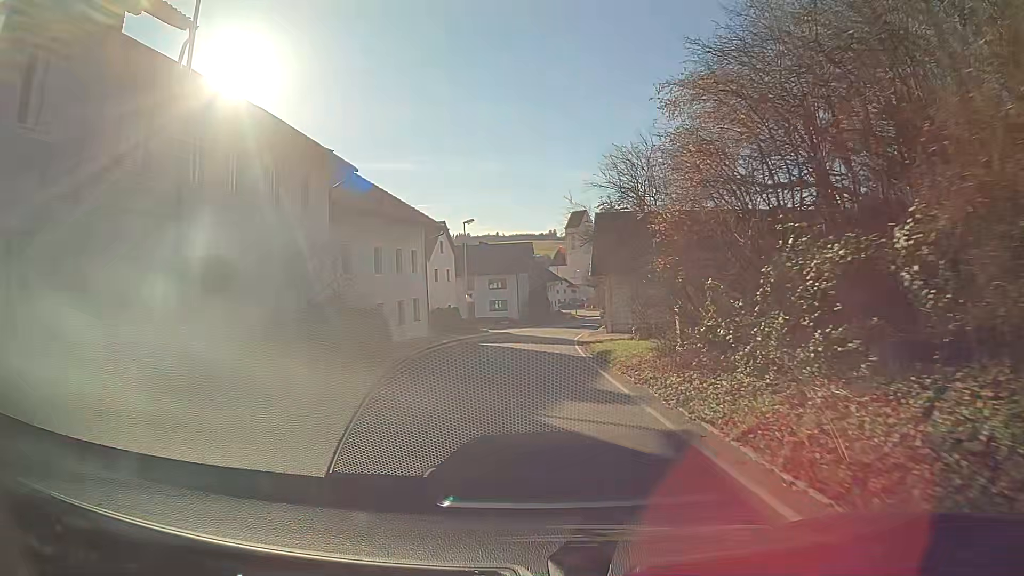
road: secondary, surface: asphalt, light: Day
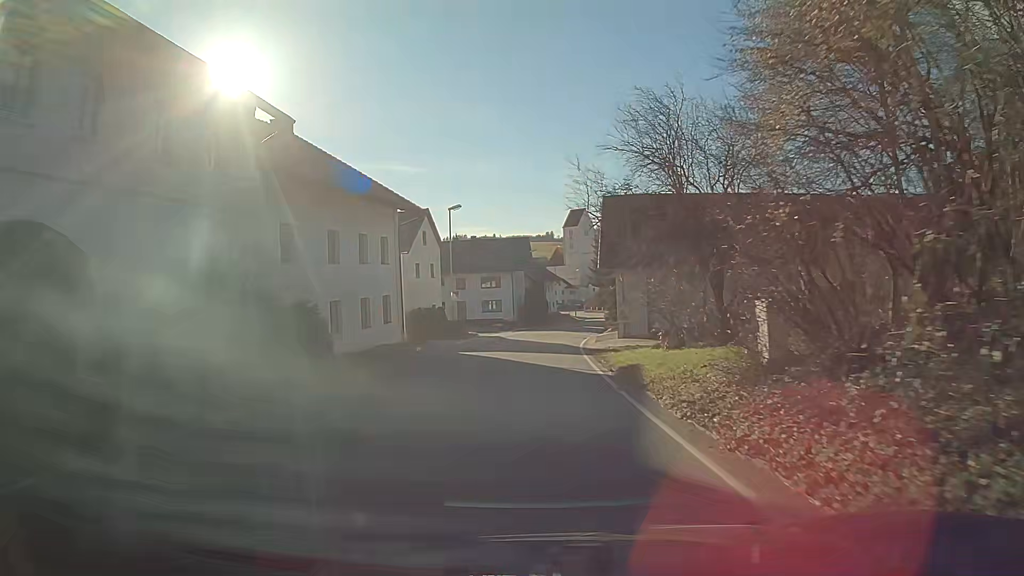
(0.0, +7.0) m; 0°
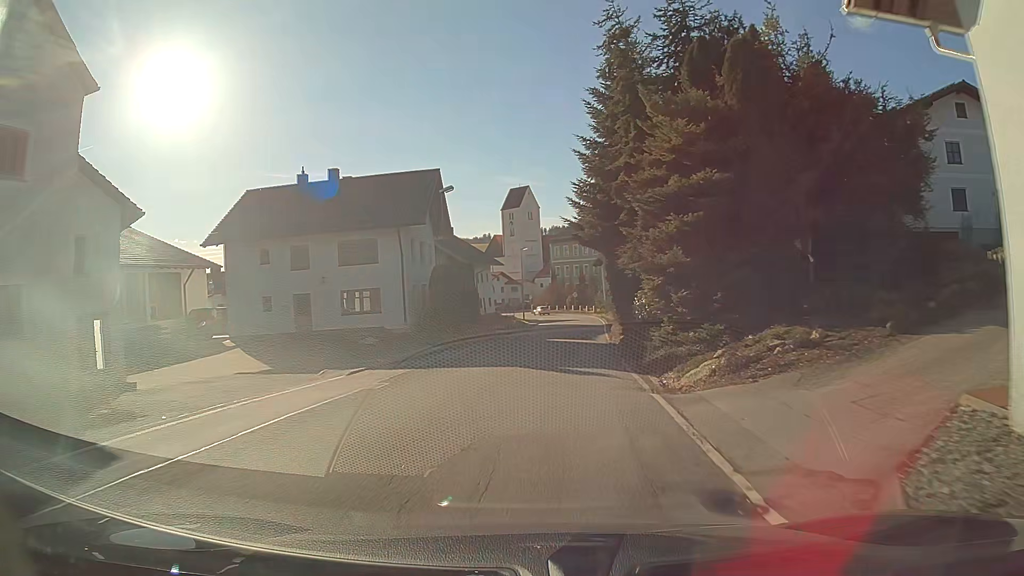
(+1.4, +38.4) m; +6°
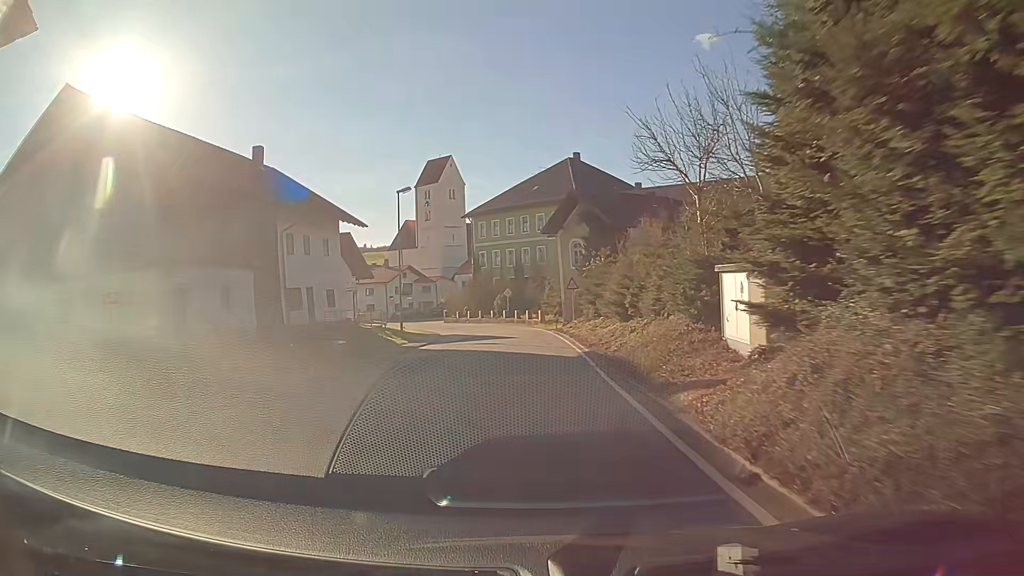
(+1.9, +38.7) m; +4°
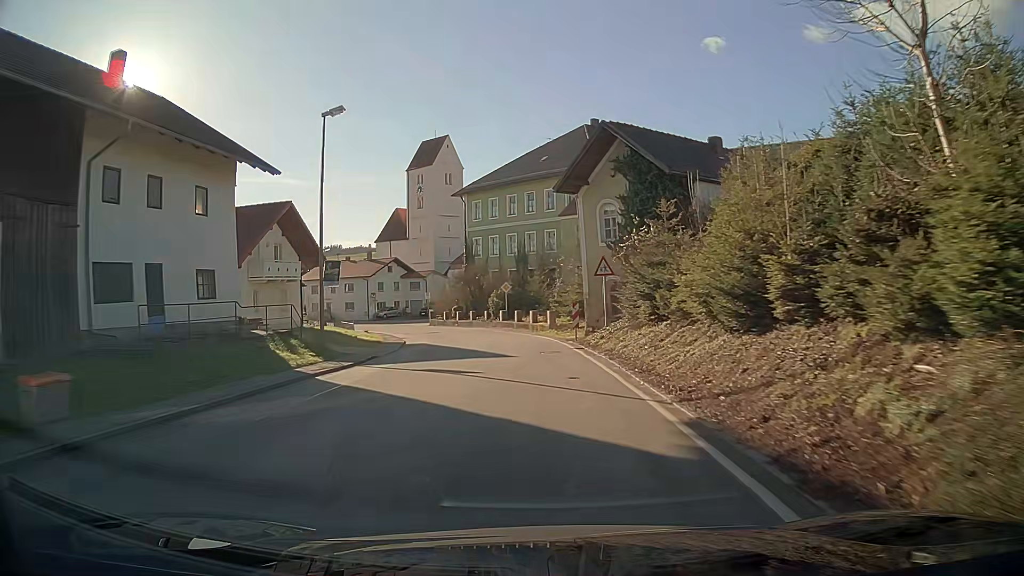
(0.0, +15.1) m; 0°
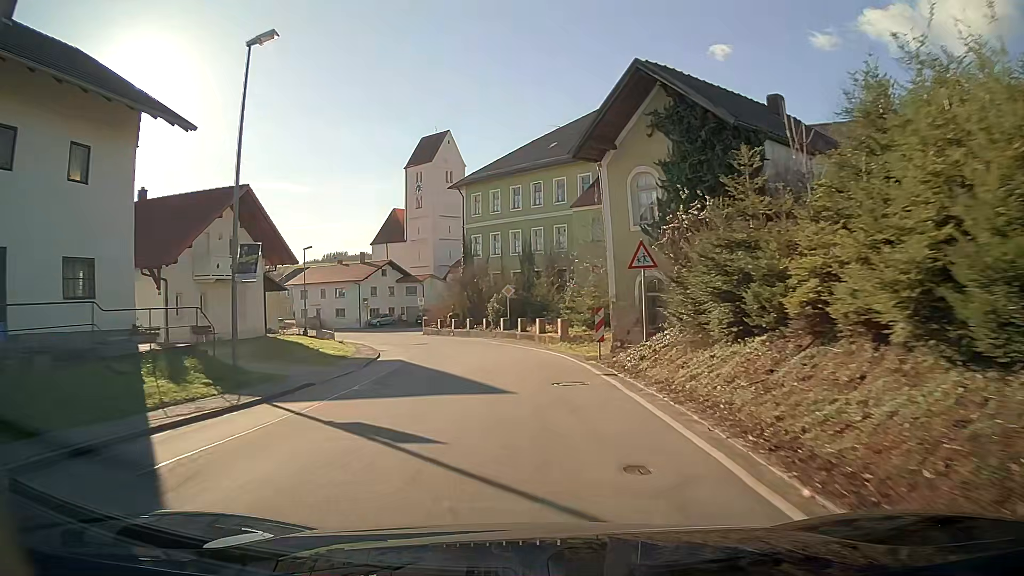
(0.0, +7.3) m; -1°
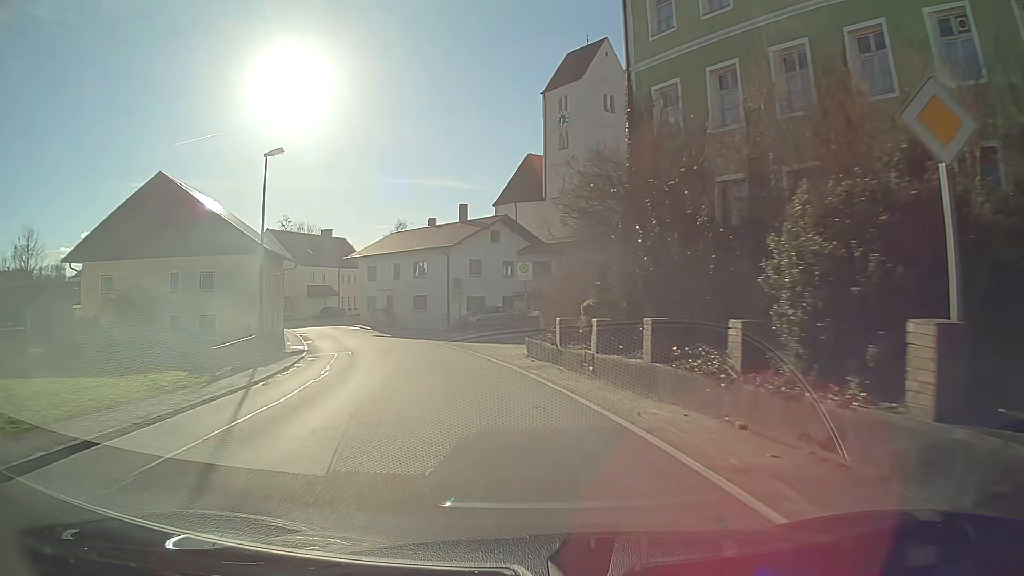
(-3.7, +35.1) m; -16°
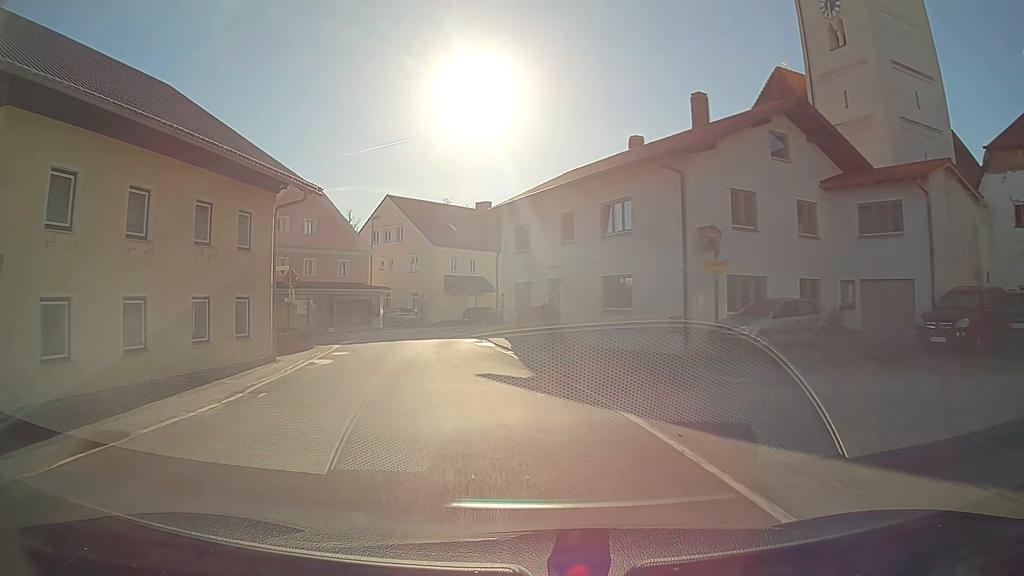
(-4.1, +27.3) m; -16°
(0, +10) (-2, +20) (-3, +30) (-1, +40) (+2, +49) (+8, +57) (+15, +64) (+23, +71) (+31, +76) (+40, +81) m
